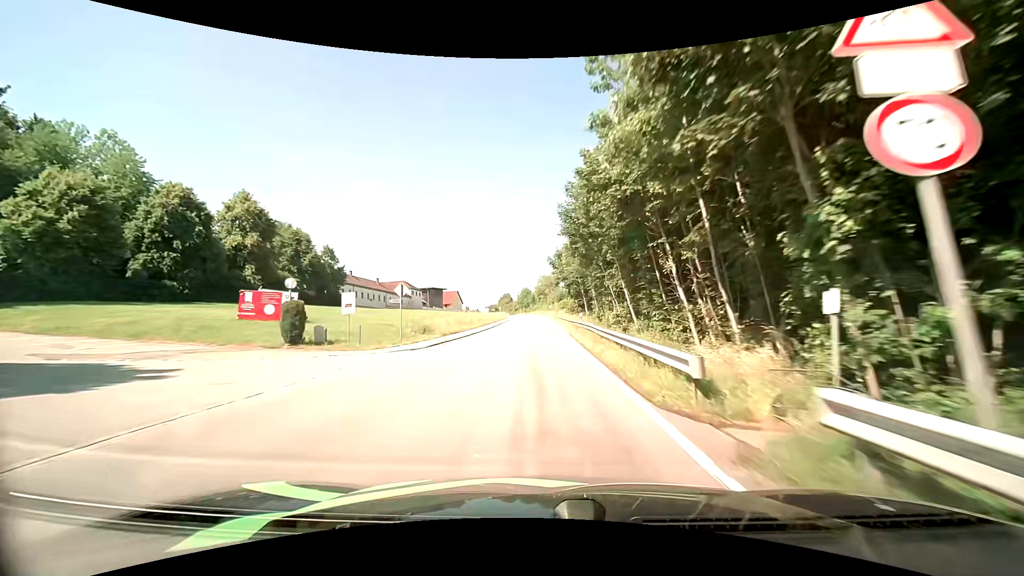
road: tertiary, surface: asphalt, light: Day
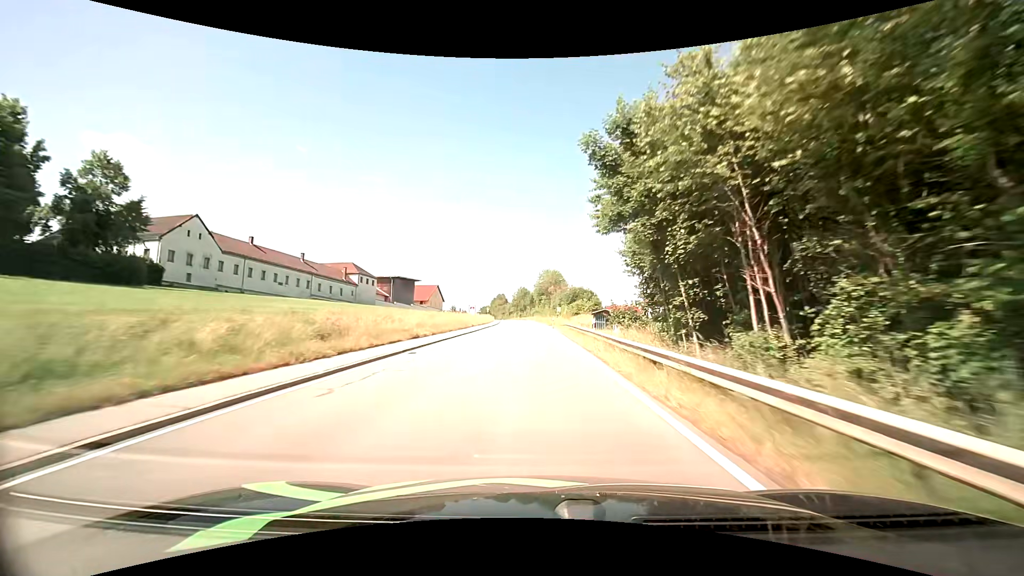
(-0.3, +48.0) m; 0°
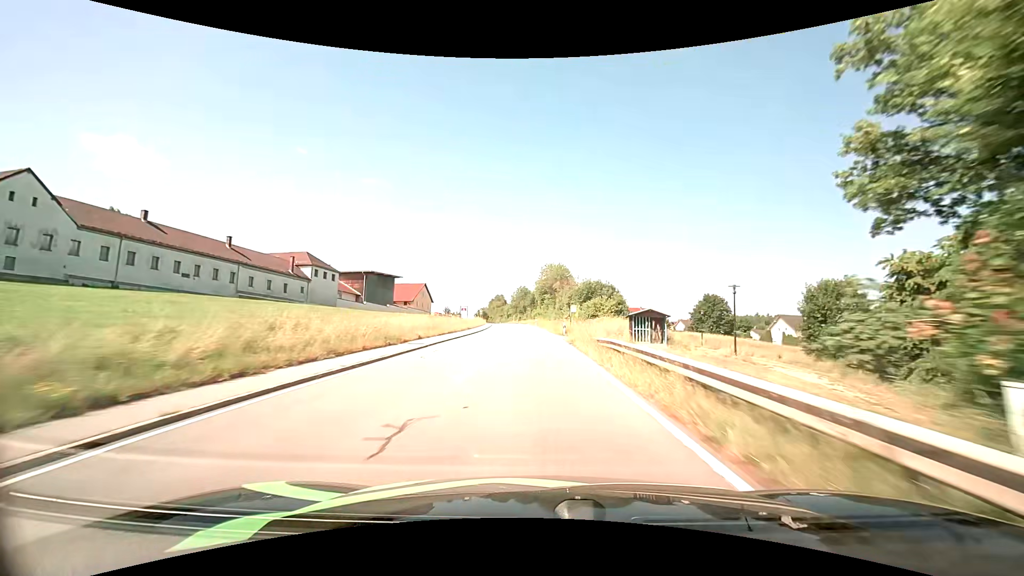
(+0.1, +24.3) m; 0°
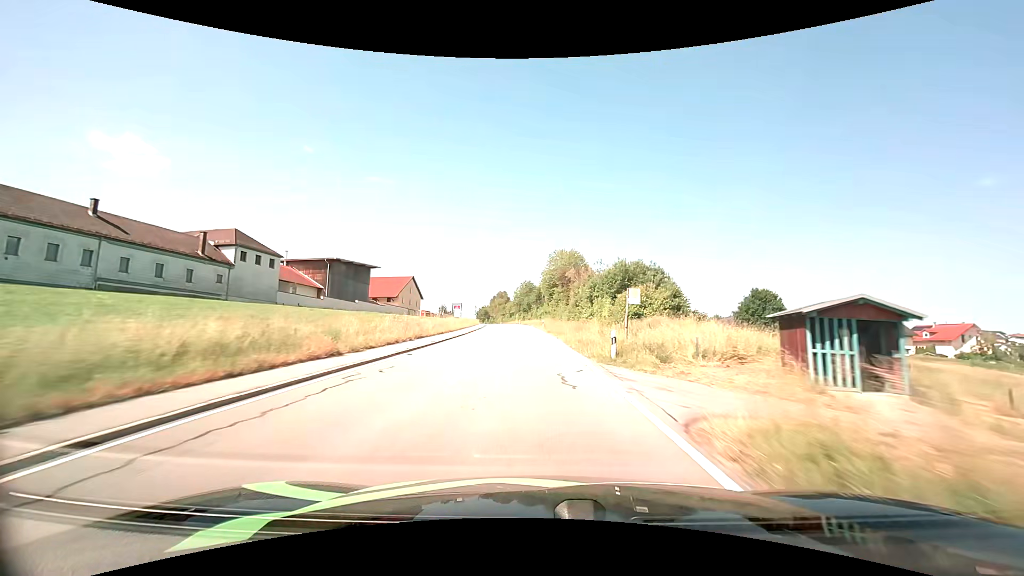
(-0.2, +24.4) m; -1°
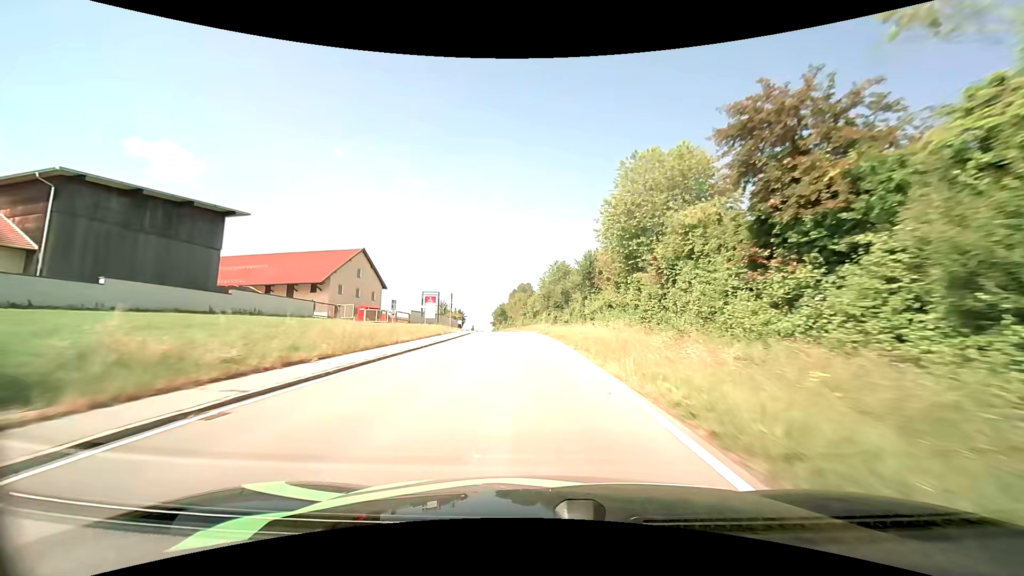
(-1.8, +61.1) m; -4°
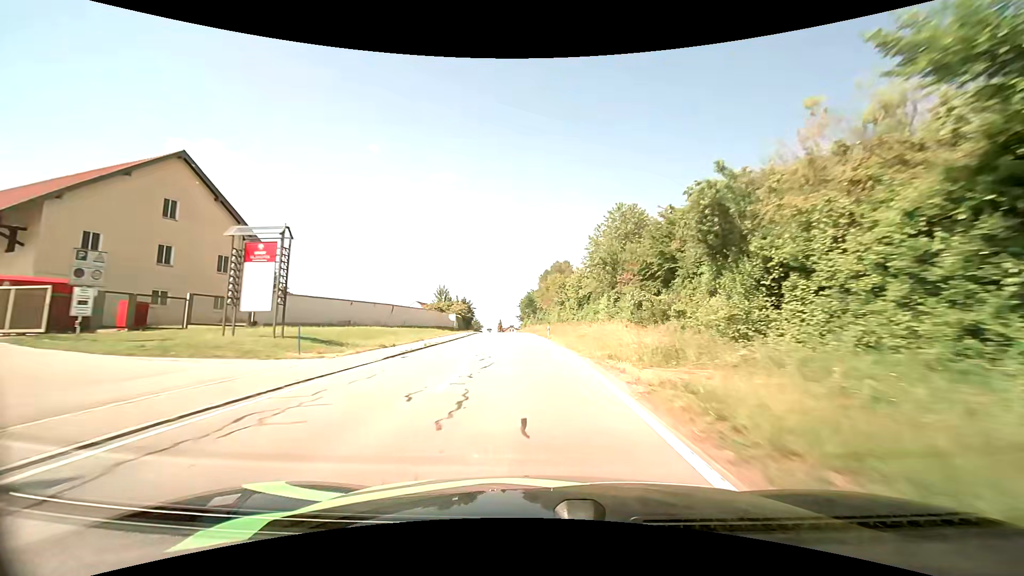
(-1.2, +49.0) m; -4°
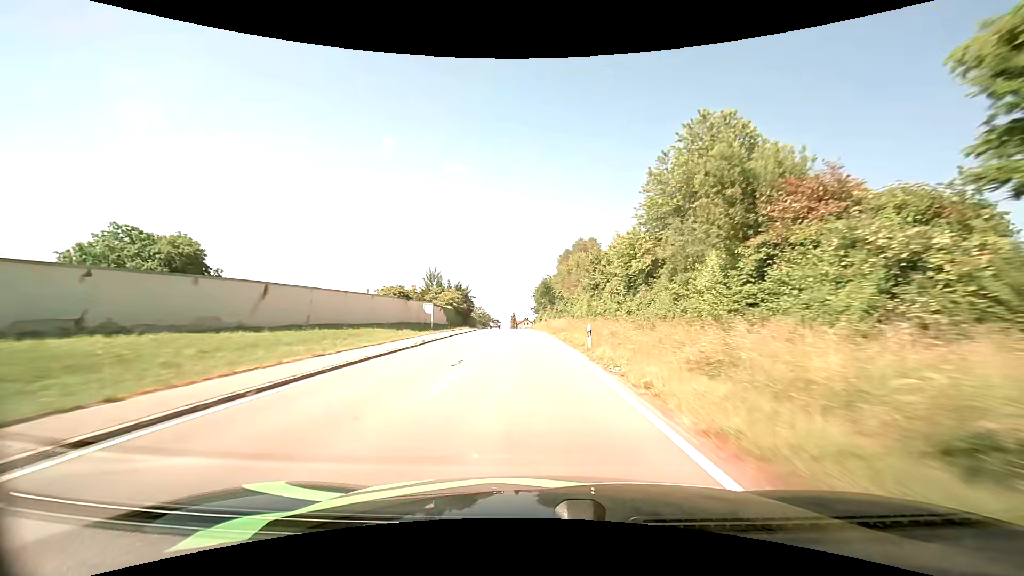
(-0.4, +24.5) m; -2°
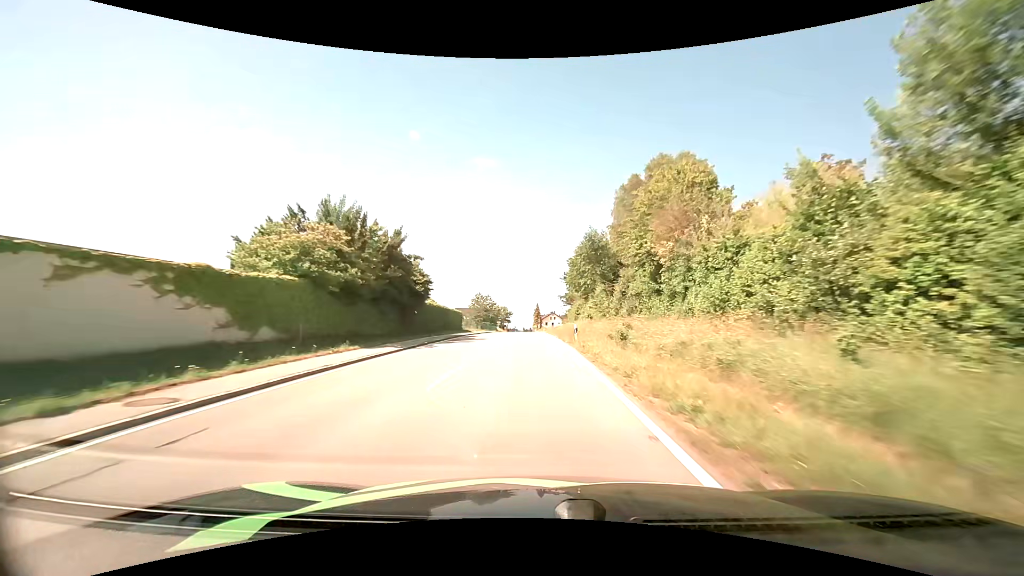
(-1.0, +47.8) m; -3°
(0, +10) (0, +20) (0, +30) (-1, +40) (-1, +50) (-1, +60) (-2, +70) (-2, +80) (-2, +90) (-2, +100) m
